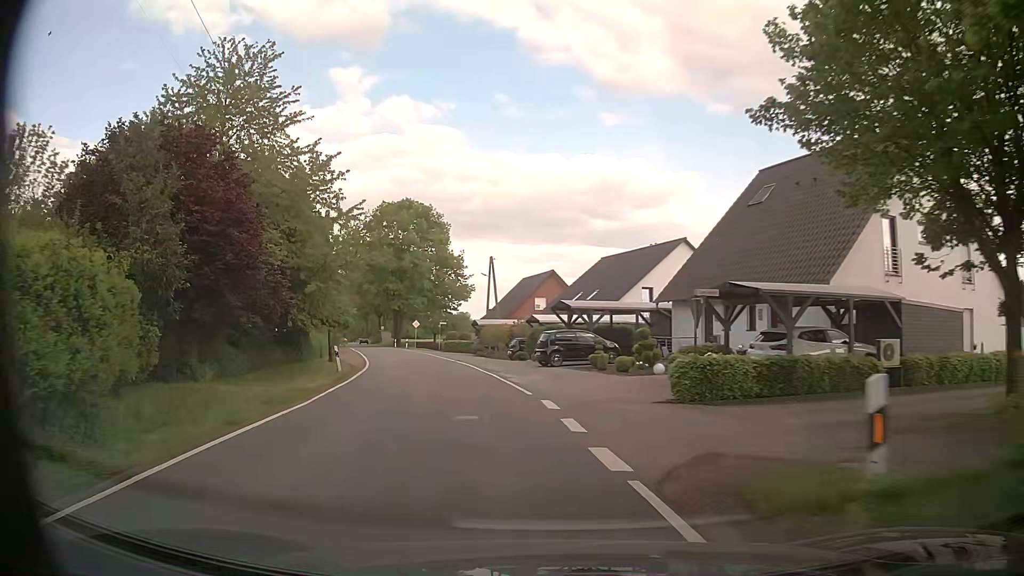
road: tertiary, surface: asphalt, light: Day
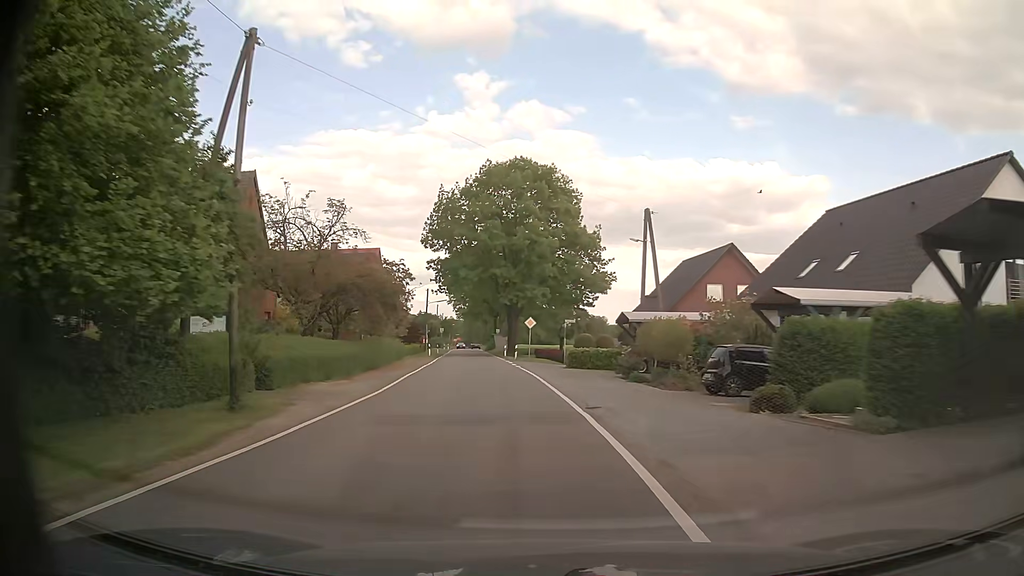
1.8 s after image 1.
(-2.8, +24.6) m; -11°
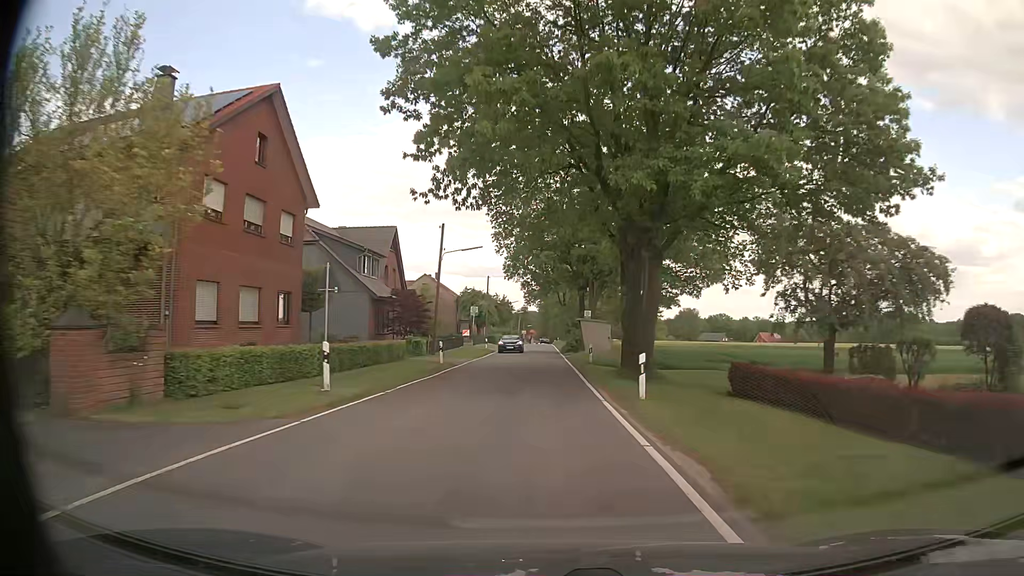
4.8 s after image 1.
(-4.1, +46.7) m; -7°
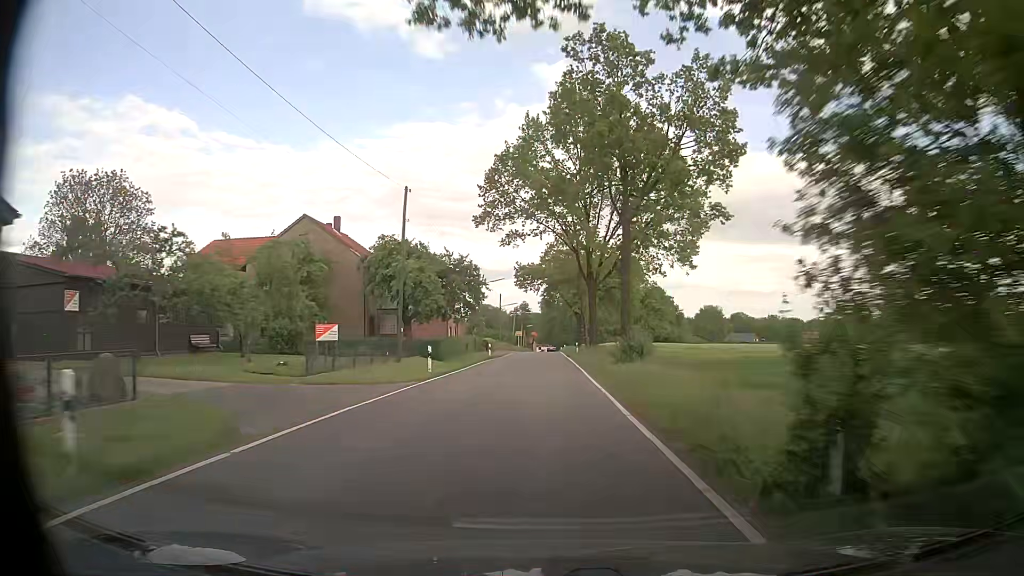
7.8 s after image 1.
(-0.3, +50.3) m; -1°
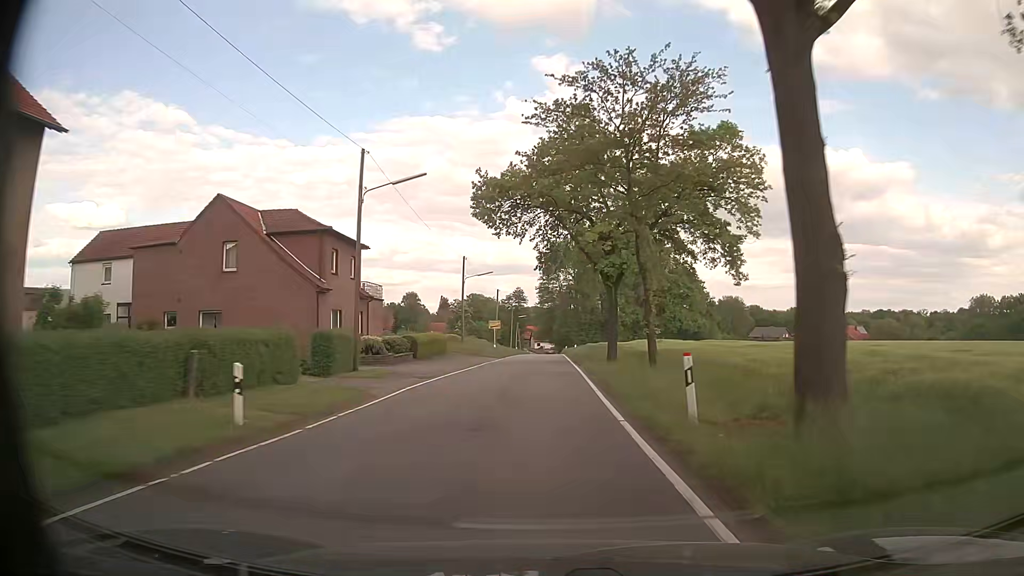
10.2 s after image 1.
(+0.5, +42.8) m; 0°
